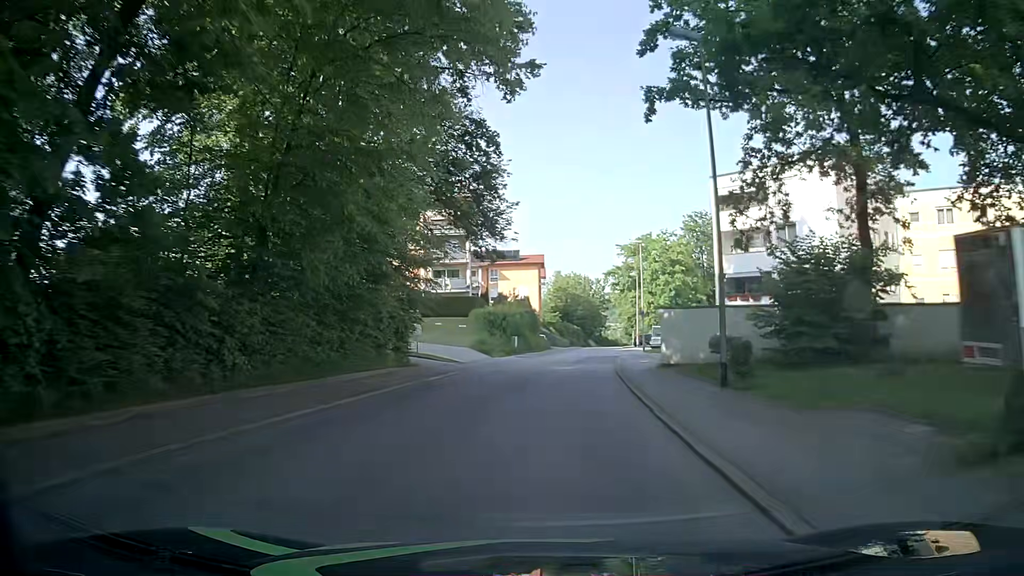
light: Day
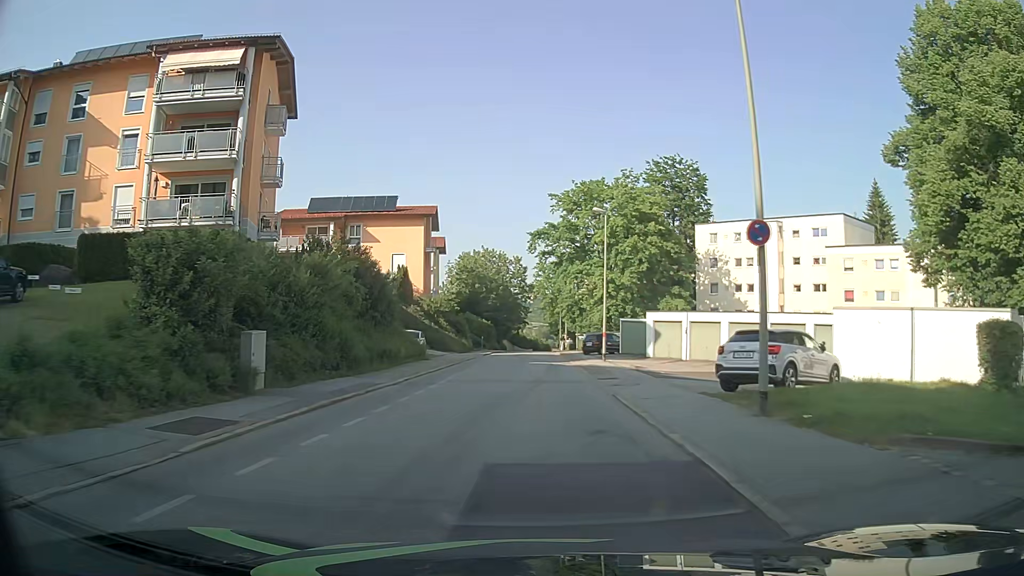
(+2.5, +38.2) m; +8°
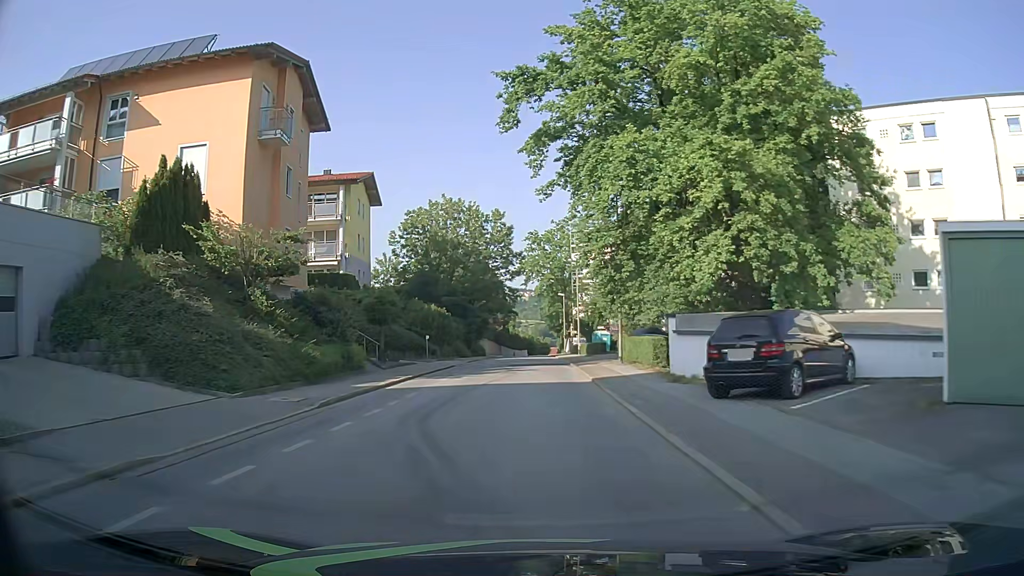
(-0.3, +38.3) m; 0°
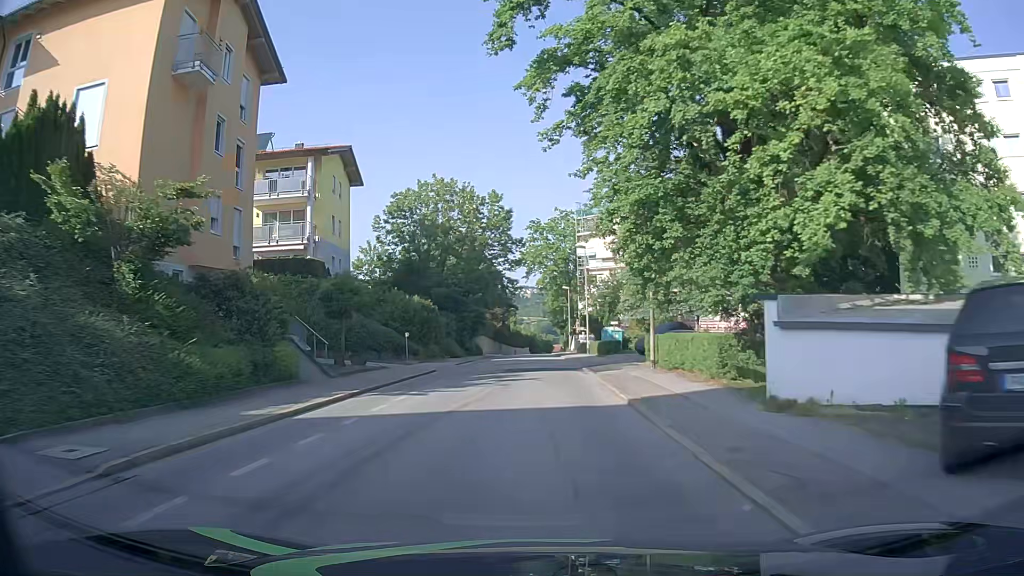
(0.0, +7.6) m; 0°
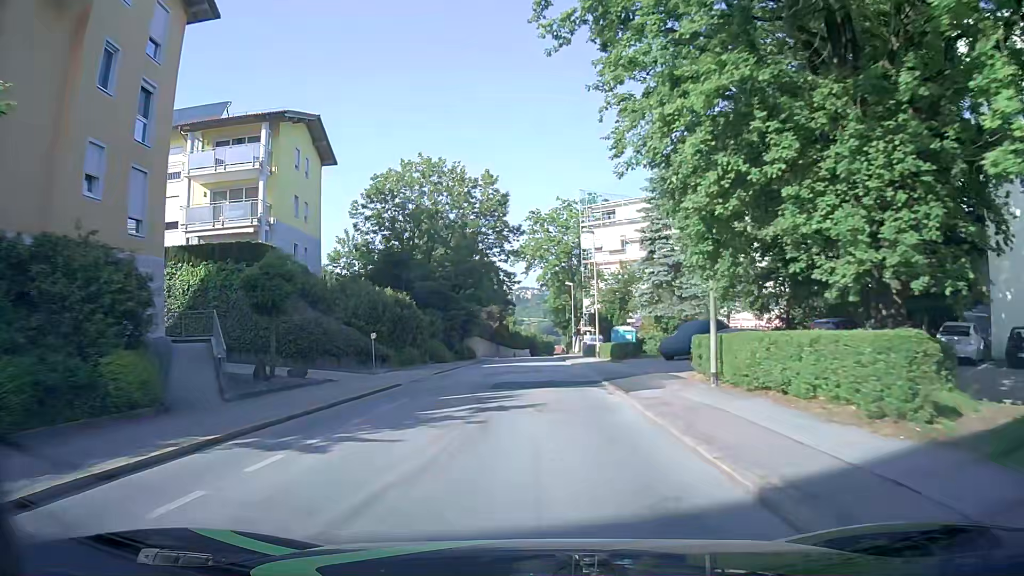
(0.0, +7.6) m; 0°
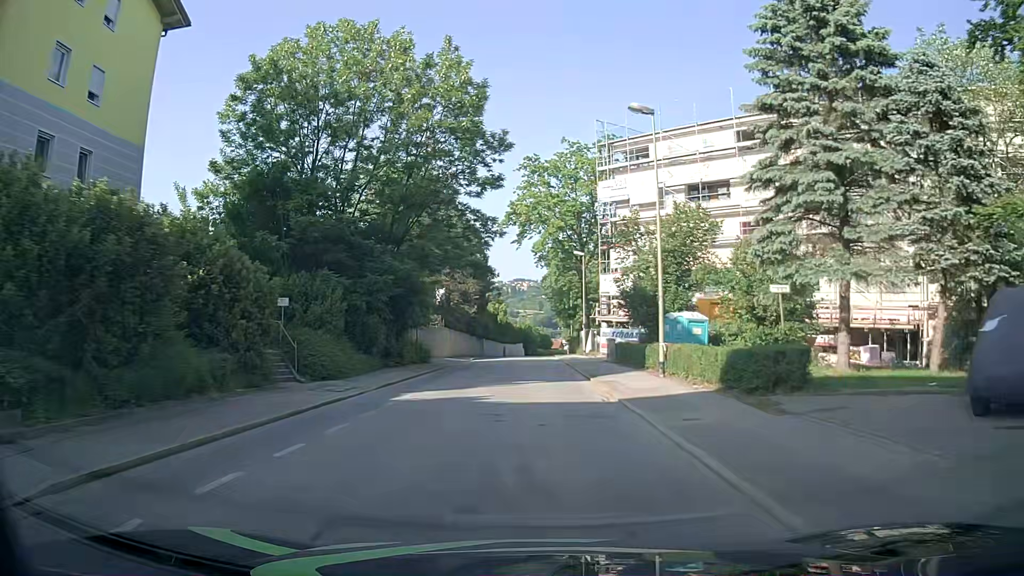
(0.0, +23.0) m; 0°
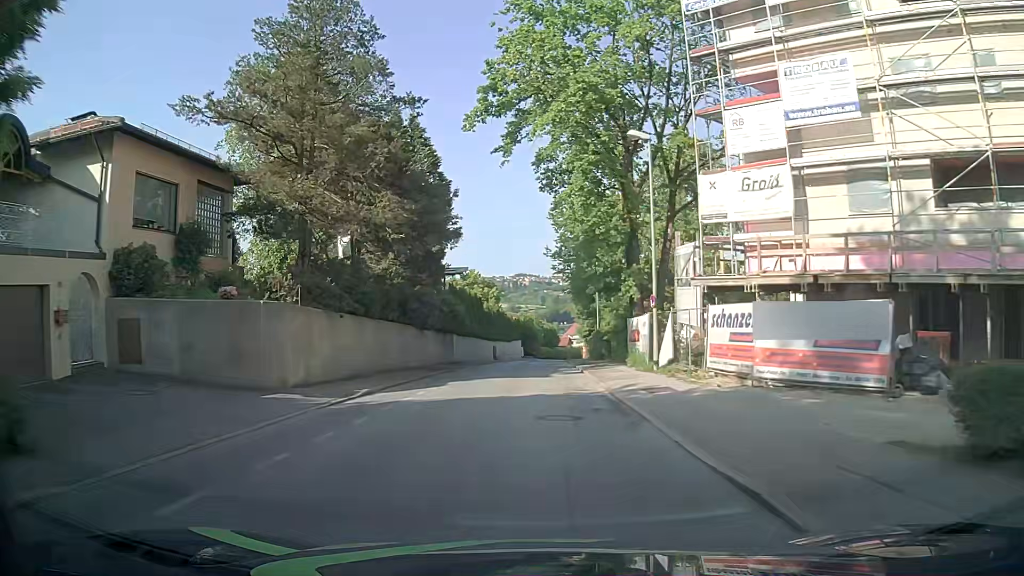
(-0.1, +30.7) m; 0°
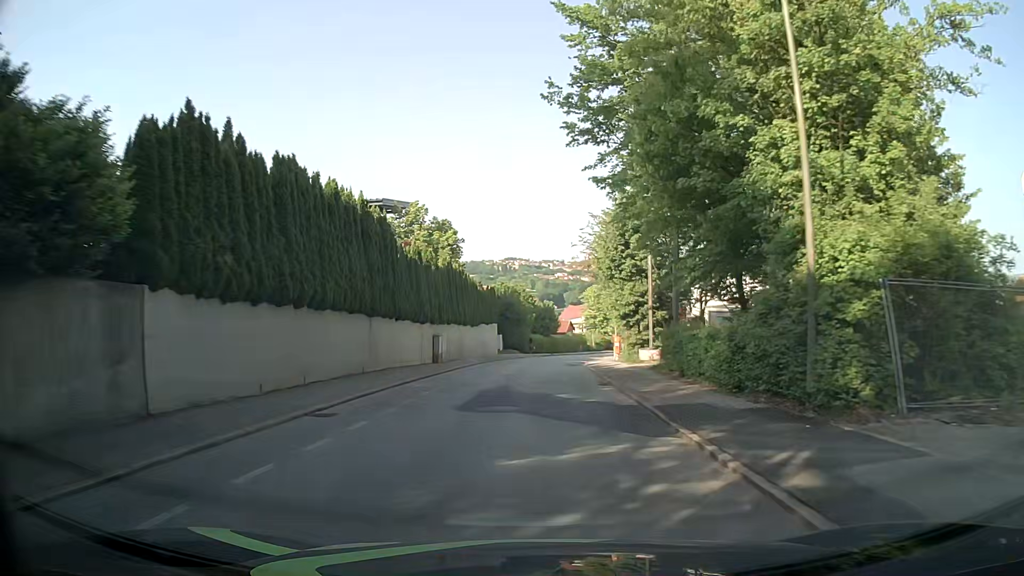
(-0.1, +38.4) m; +1°
(0, +10) (0, +20) (0, +30) (+1, +40) (+2, +50) (+3, +60) (+5, +70) (+7, +79) (+10, +89) (+13, +99) m
